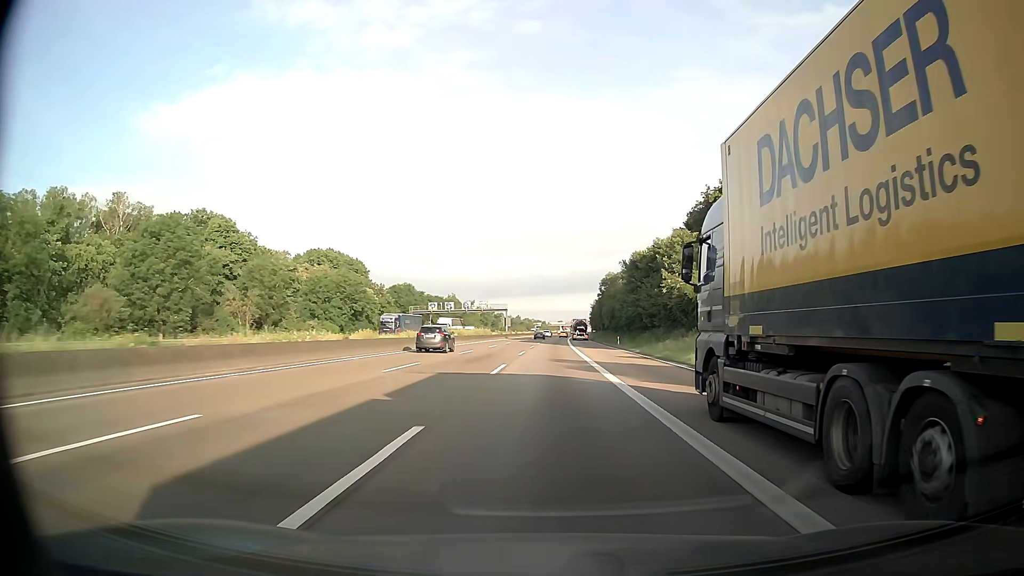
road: motorway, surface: asphalt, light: Day
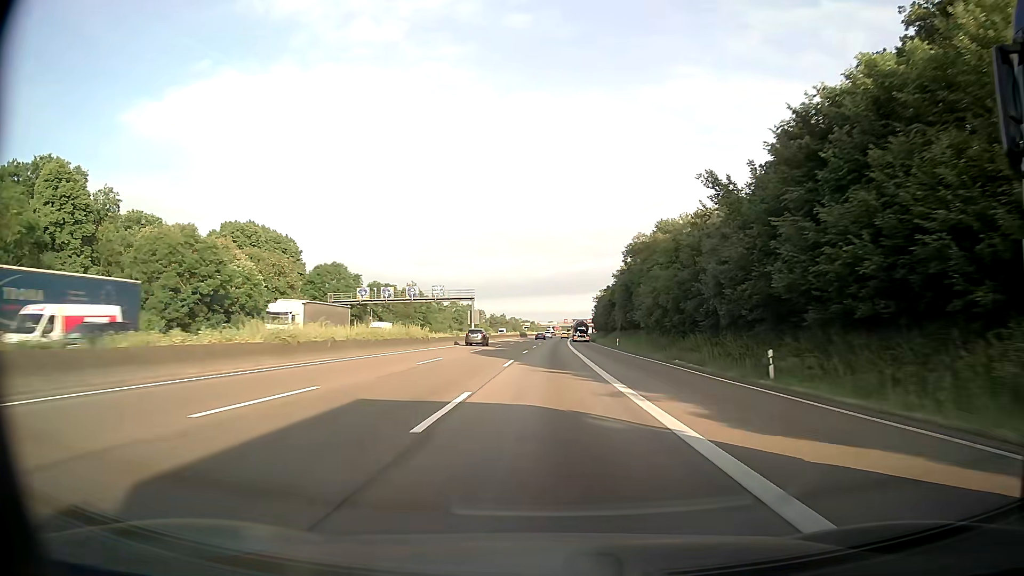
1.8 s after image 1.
(+0.3, +48.4) m; +1°
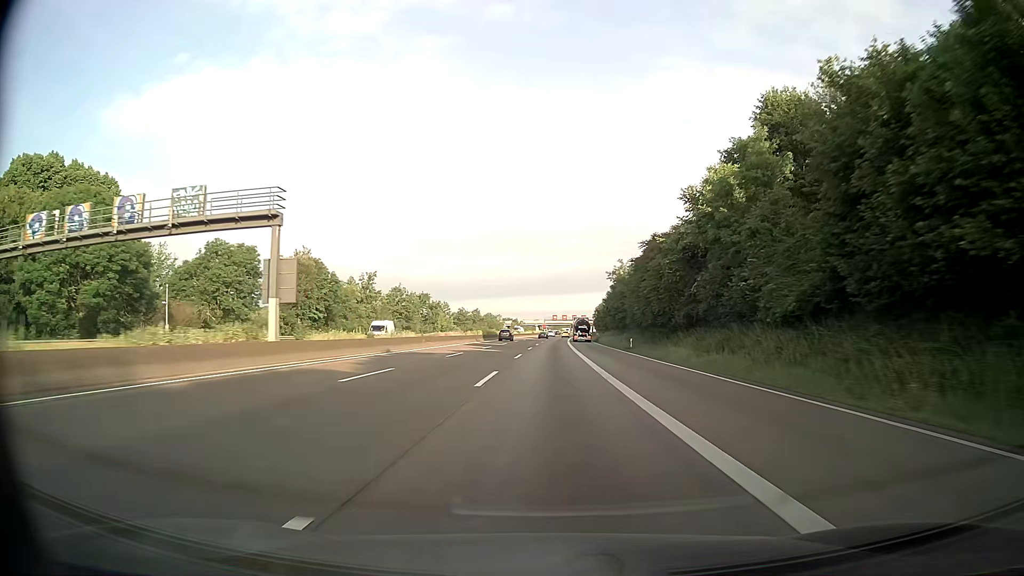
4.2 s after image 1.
(+0.6, +64.4) m; +1°
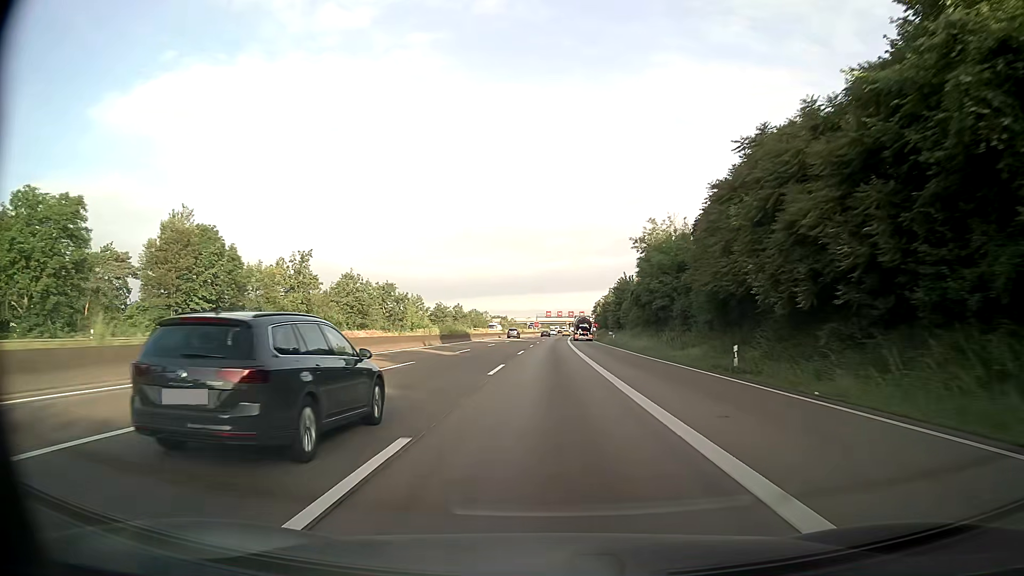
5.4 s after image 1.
(+0.1, +32.2) m; 0°
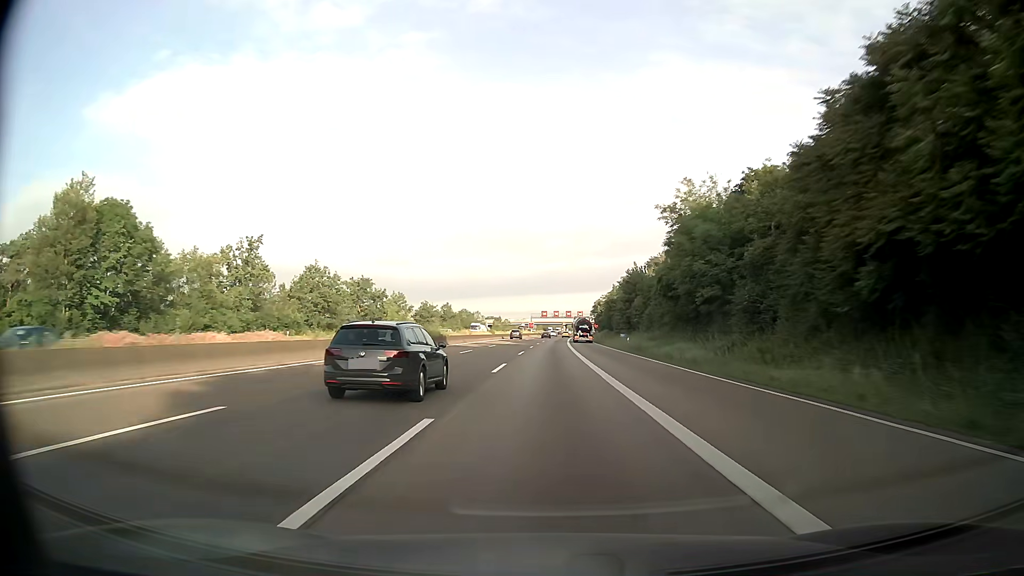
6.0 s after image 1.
(+0.1, +16.1) m; 0°
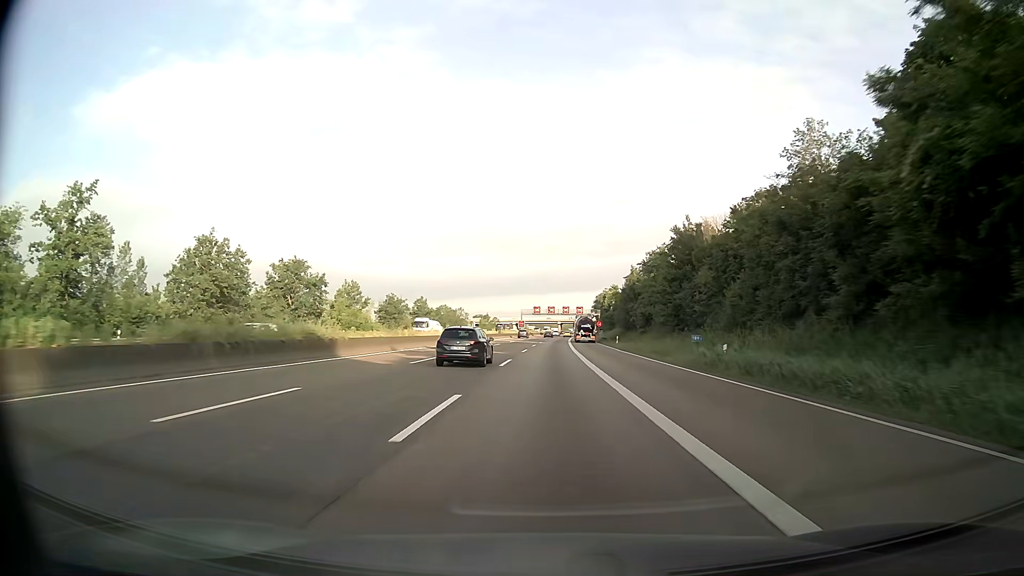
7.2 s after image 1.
(+0.2, +32.3) m; +1°
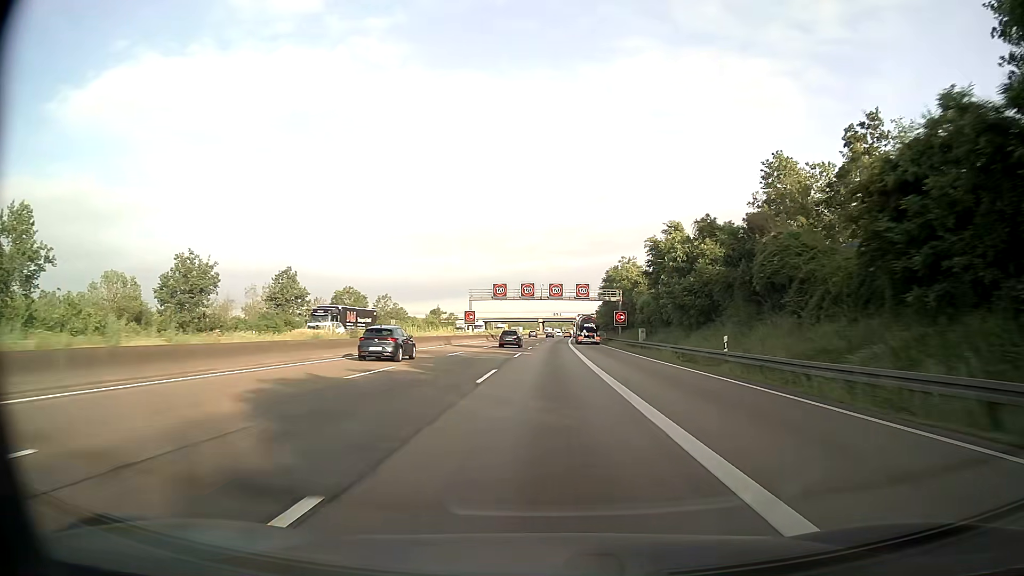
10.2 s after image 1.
(+1.1, +80.6) m; +2°
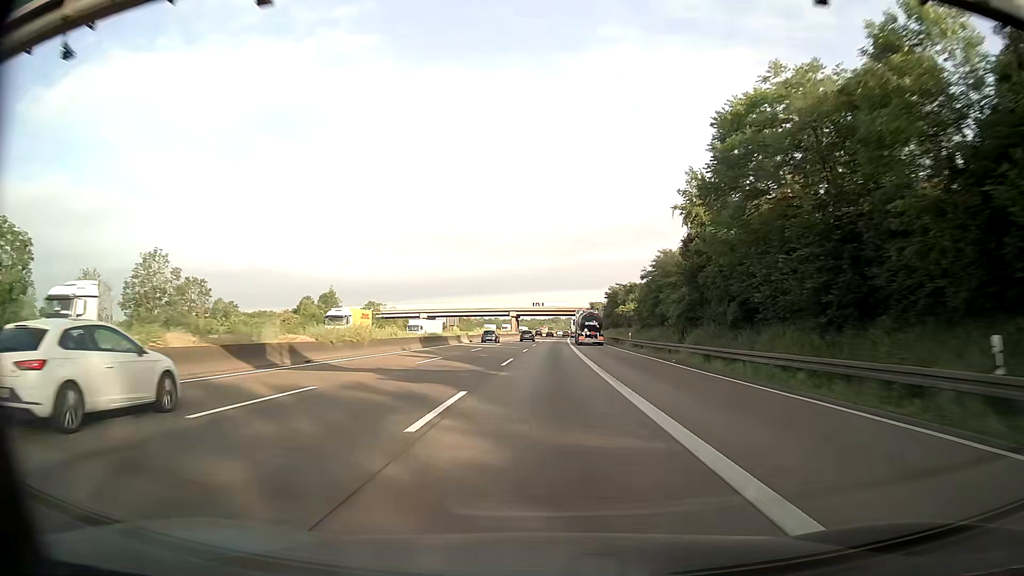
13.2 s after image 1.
(+1.2, +80.5) m; +2°
(0, +10) (0, +20) (0, +30) (0, +40) (0, +50) (+1, +60) (+1, +70) (+1, +80) (+1, +90) (+2, +100) m
